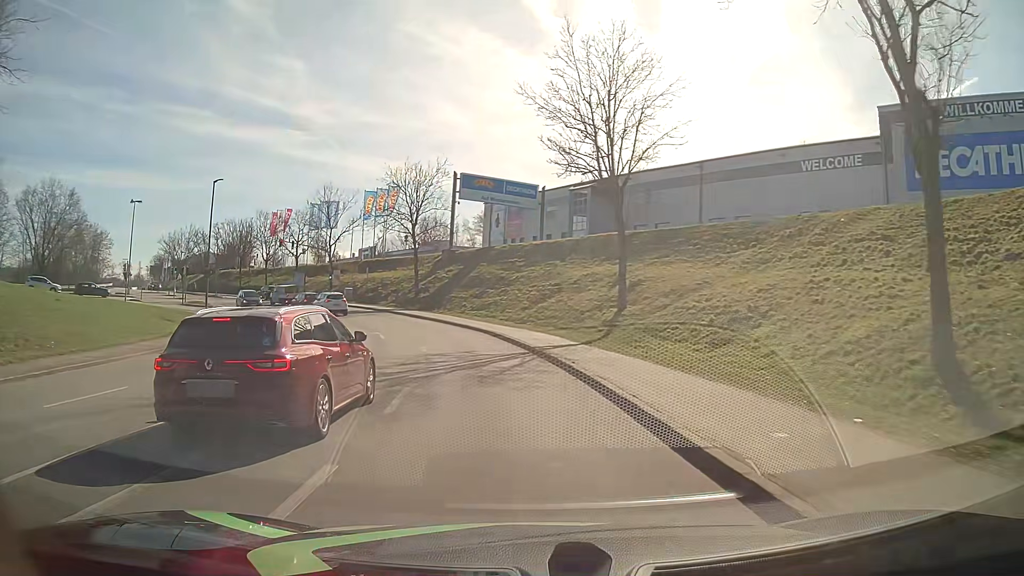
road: tertiary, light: Day
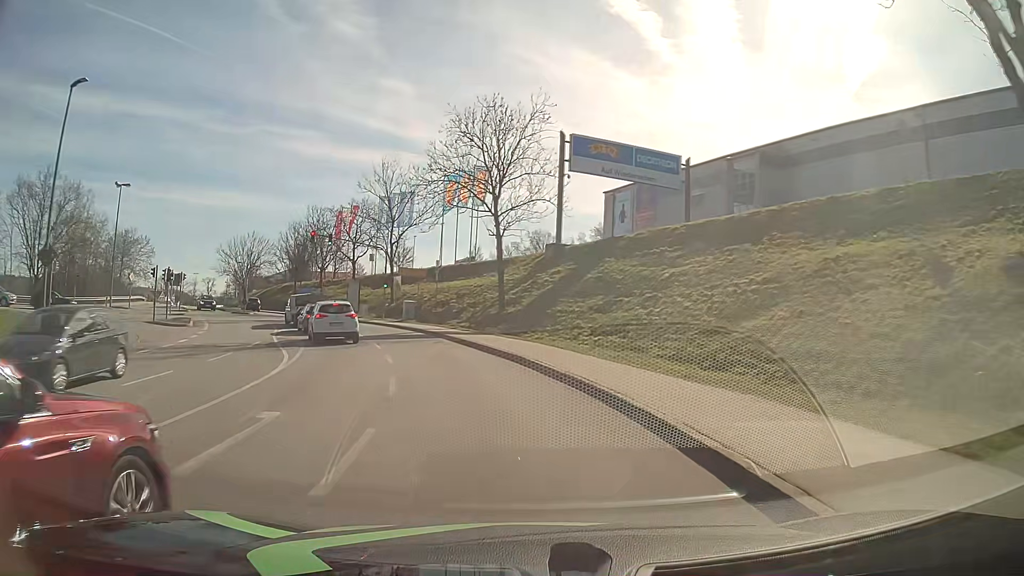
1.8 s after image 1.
(-2.2, +22.4) m; -10°
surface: asphalt
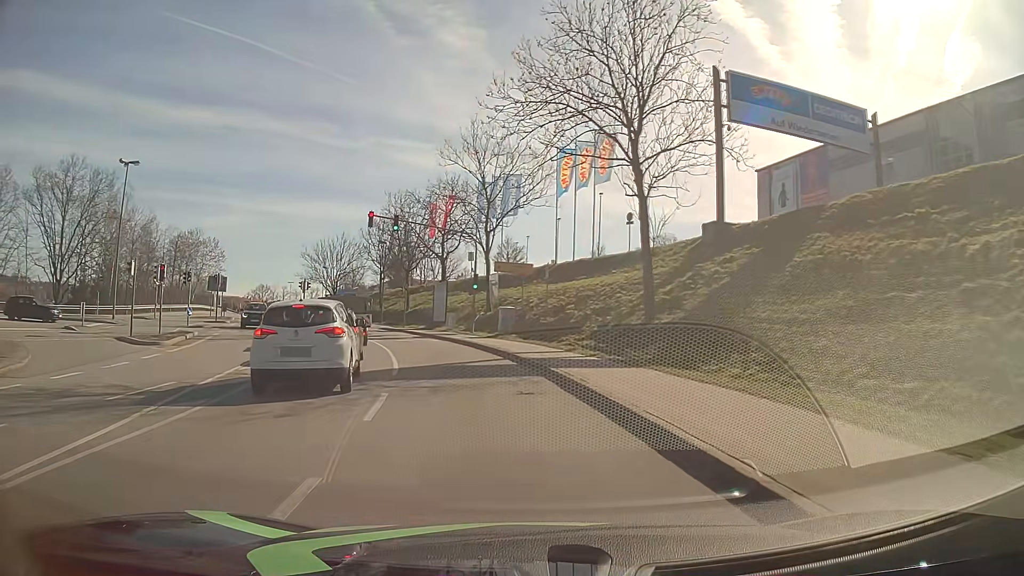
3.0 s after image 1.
(-1.3, +14.6) m; -11°
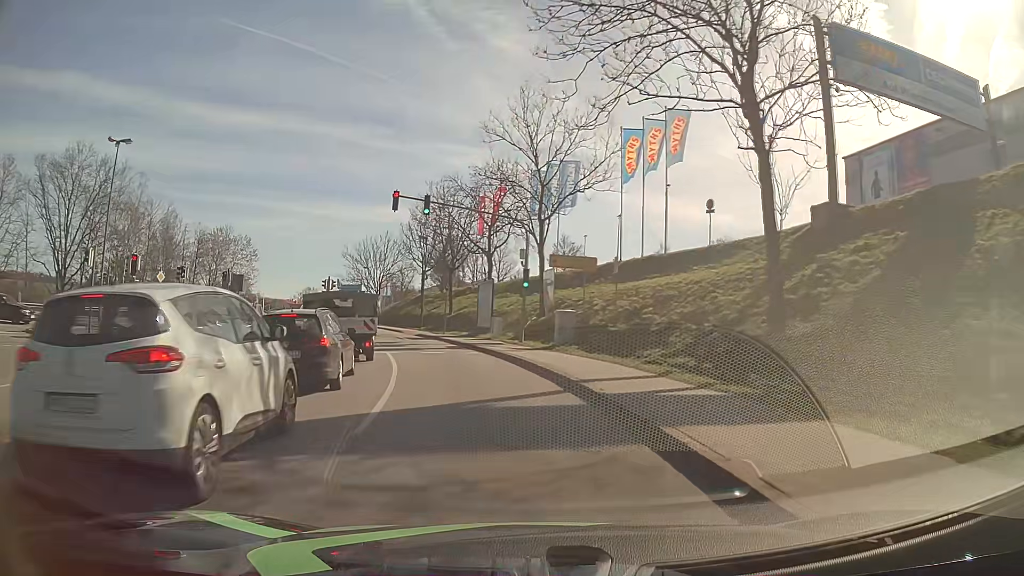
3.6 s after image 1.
(-0.3, +7.2) m; -5°
(0, +10) (-2, +20) (-4, +30) (-7, +39) (-11, +48) (-14, +58) (-18, +67) (-22, +76) (-25, +86) (-29, +95) m
